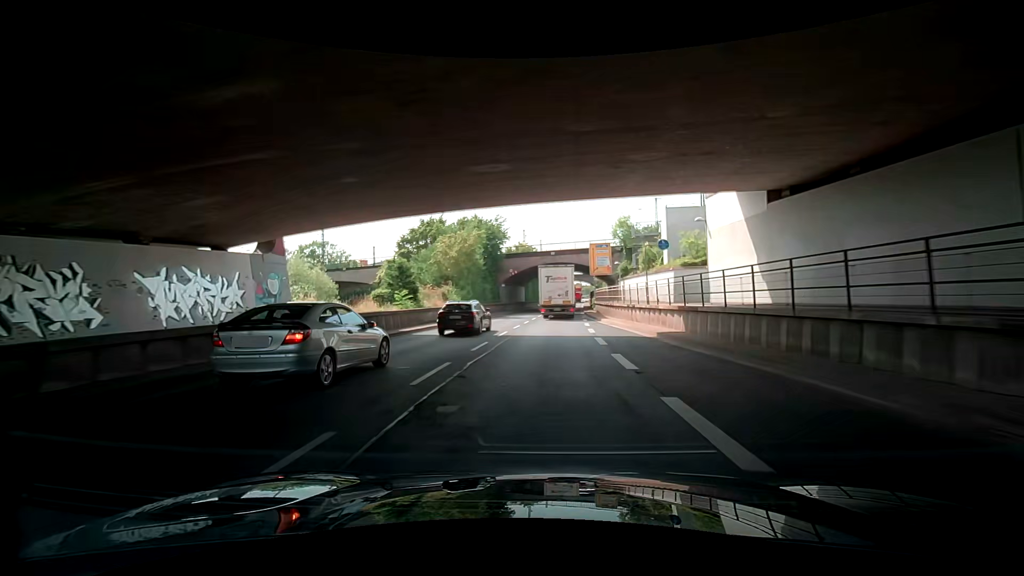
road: trunk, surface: asphalt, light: Day
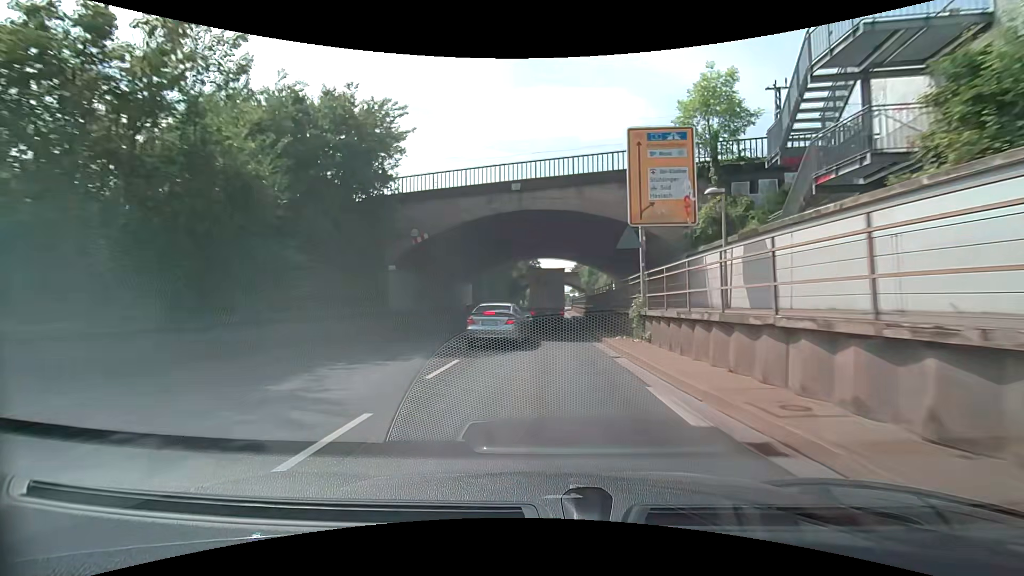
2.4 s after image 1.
(+1.6, +34.9) m; +5°
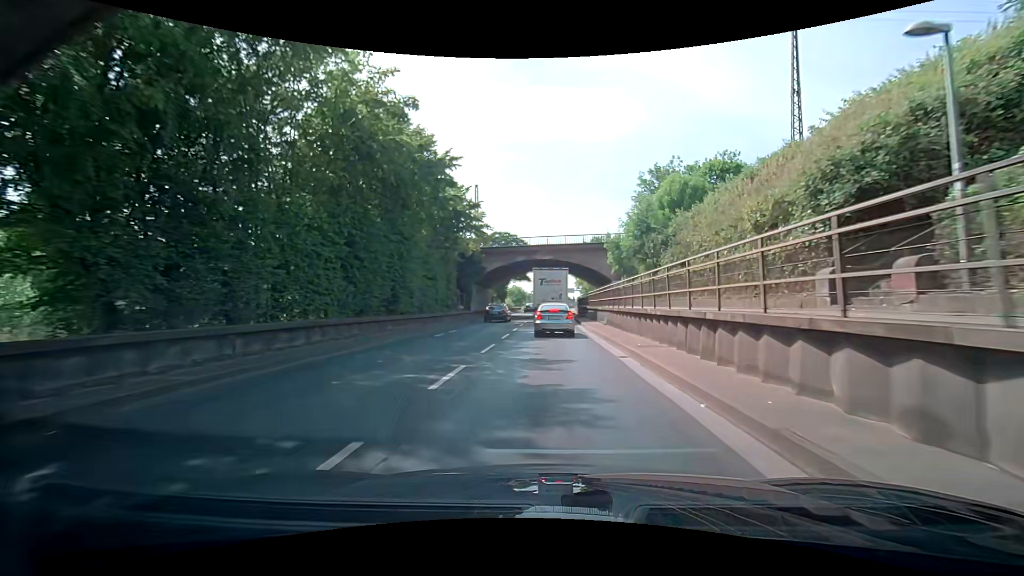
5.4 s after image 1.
(0.0, +43.3) m; +2°
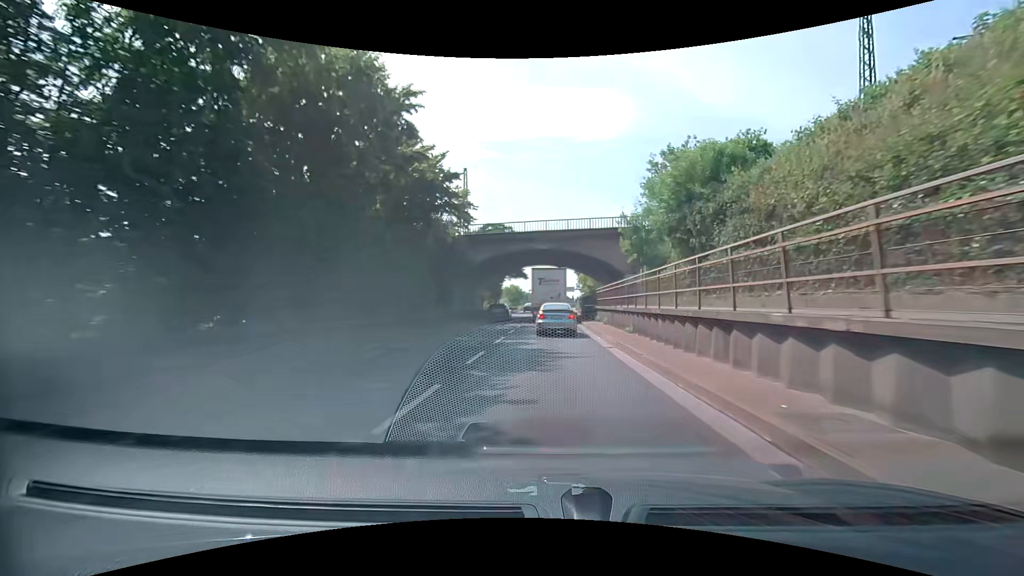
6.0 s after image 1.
(0.0, +8.6) m; -1°
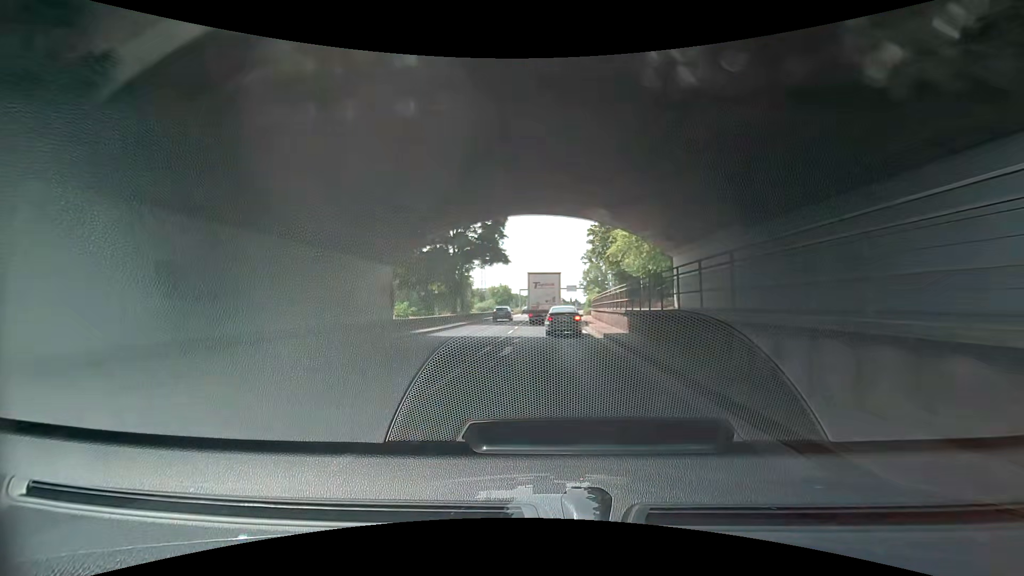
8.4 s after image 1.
(-0.6, +33.6) m; -1°
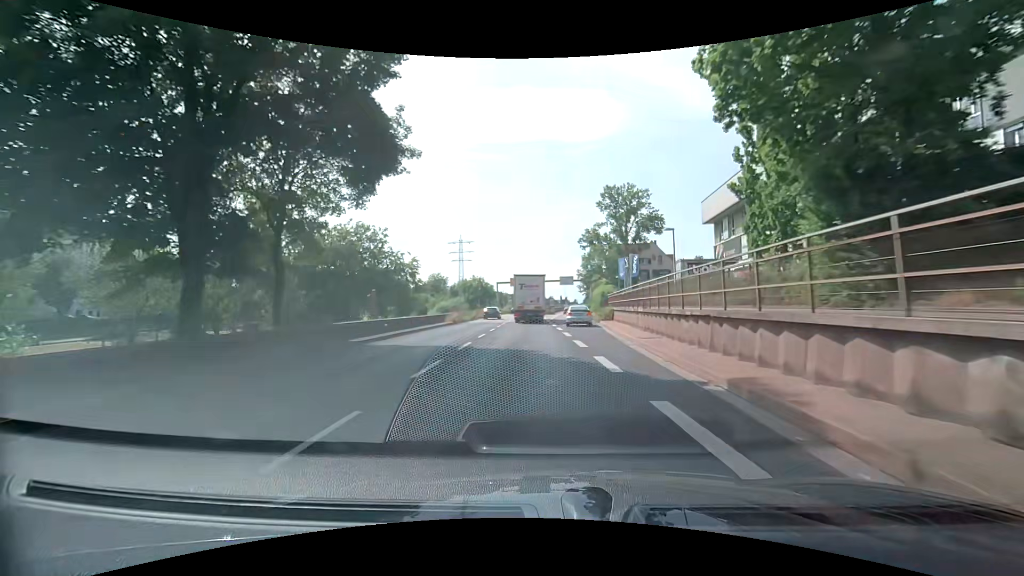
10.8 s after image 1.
(-0.1, +34.2) m; -1°
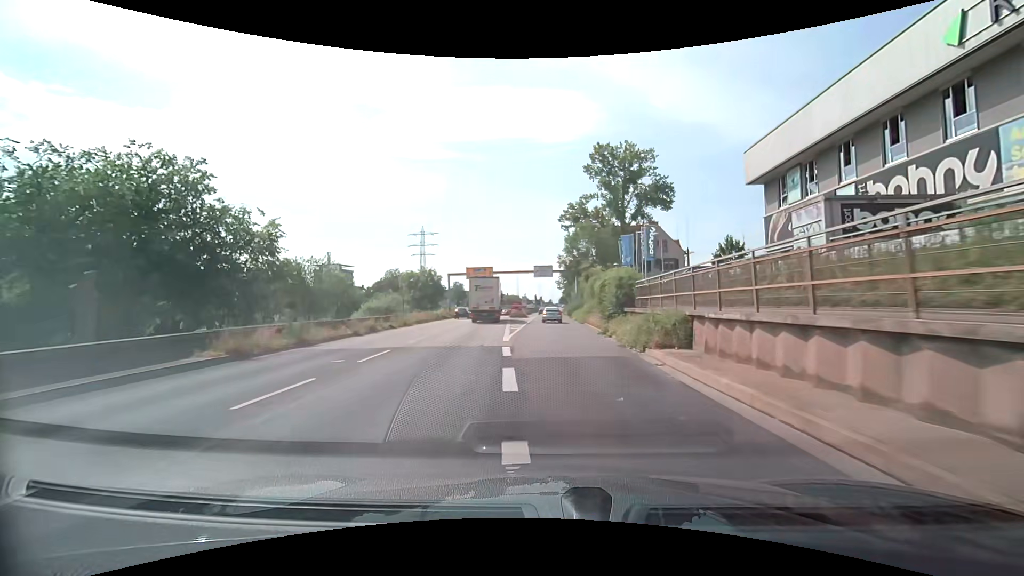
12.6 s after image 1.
(+1.5, +26.5) m; +5°
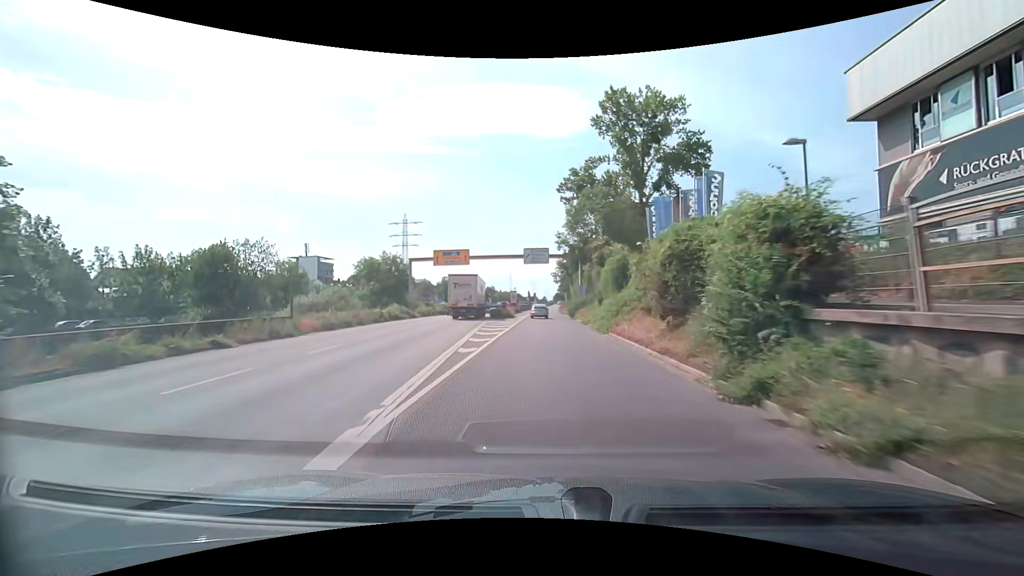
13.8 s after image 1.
(+0.1, +18.0) m; +1°
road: trunk_link
